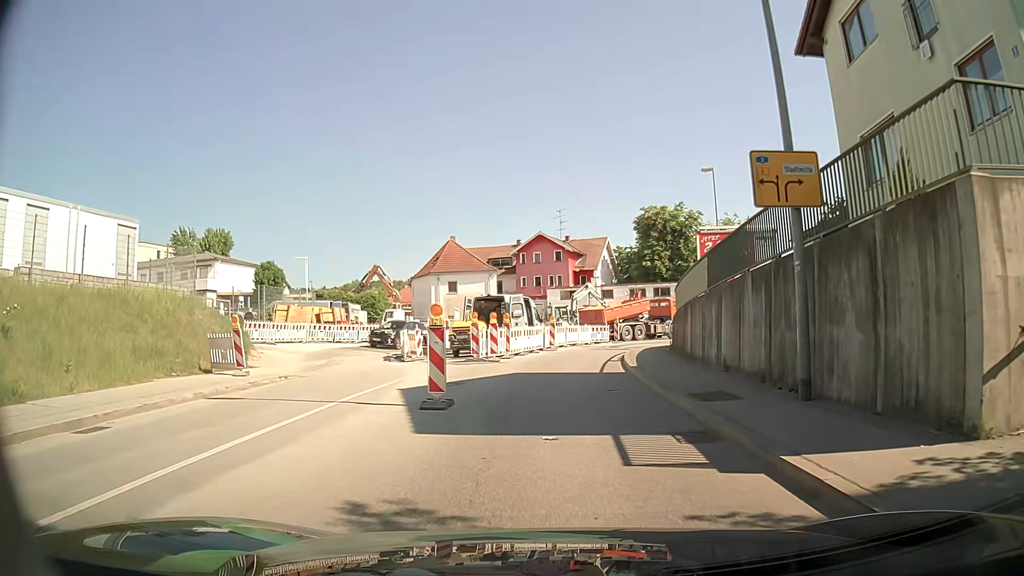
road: tertiary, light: Day
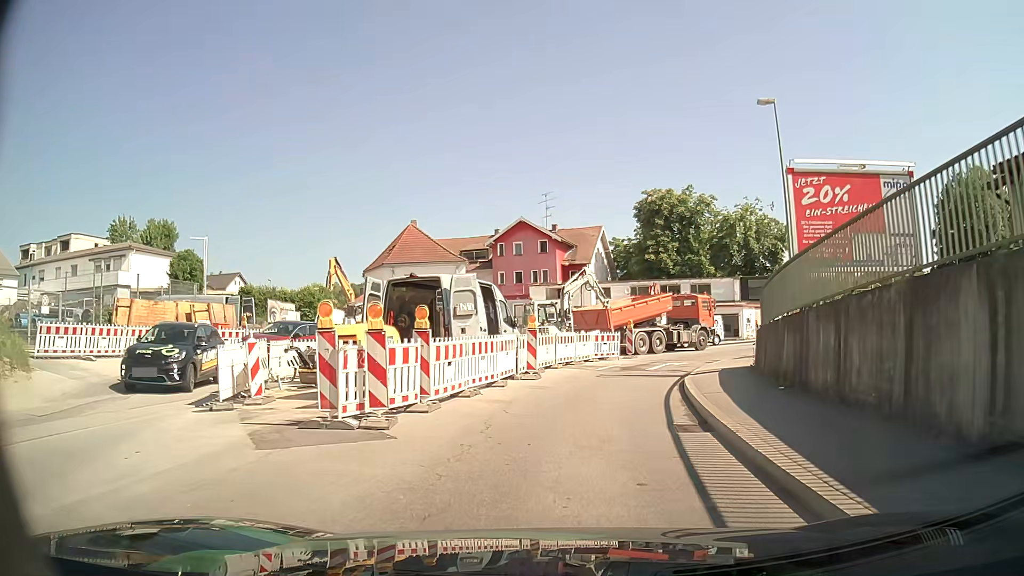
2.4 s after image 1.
(0.0, +14.1) m; +1°
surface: asphalt
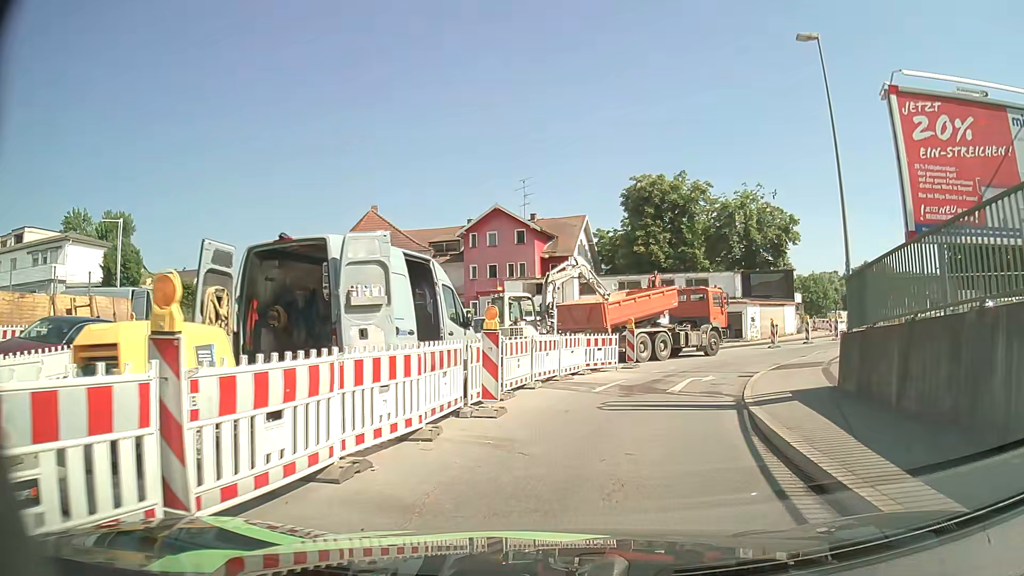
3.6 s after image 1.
(+0.1, +7.0) m; +1°
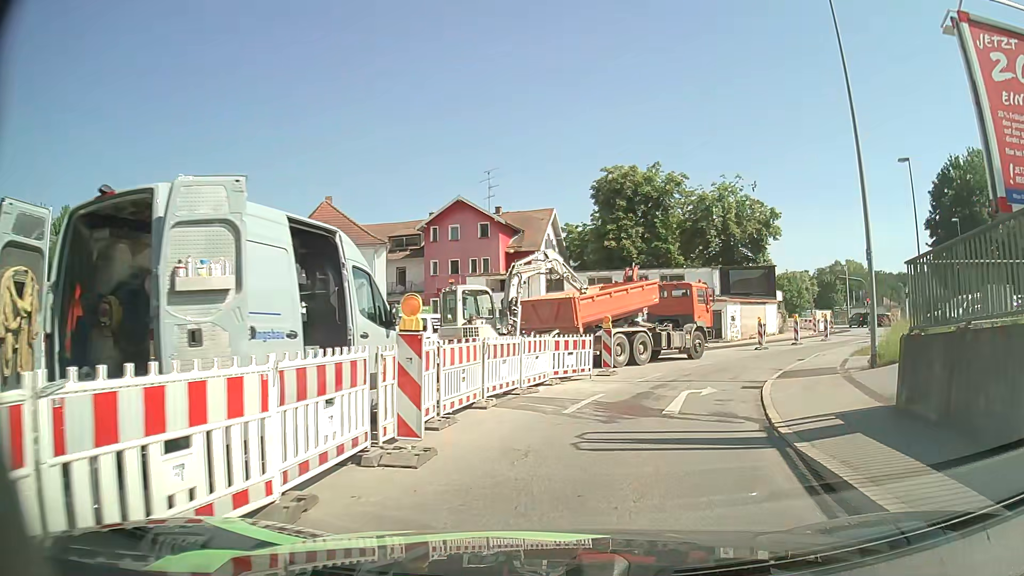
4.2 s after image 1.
(+0.1, +3.5) m; +4°
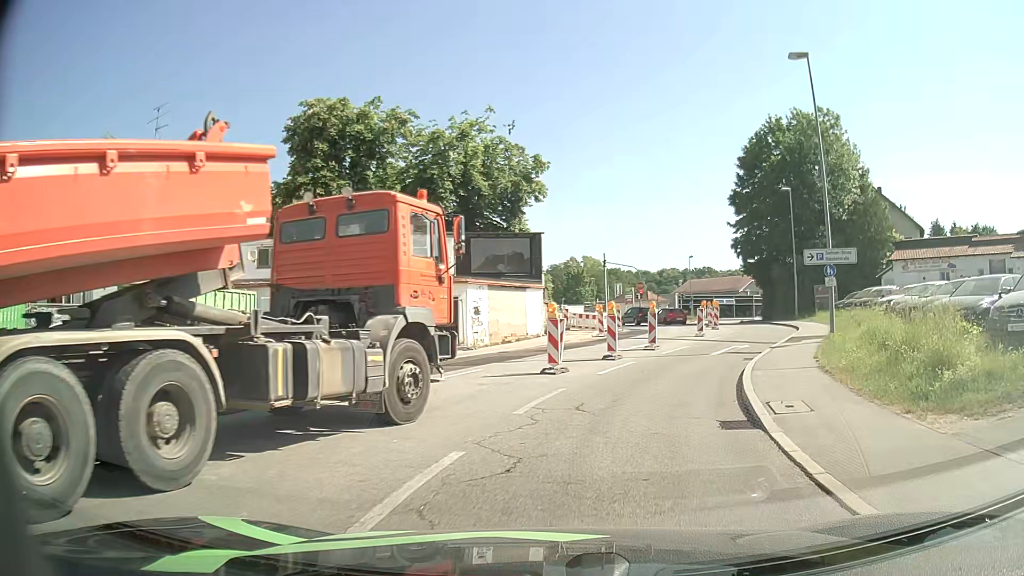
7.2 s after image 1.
(+3.3, +17.8) m; +23°
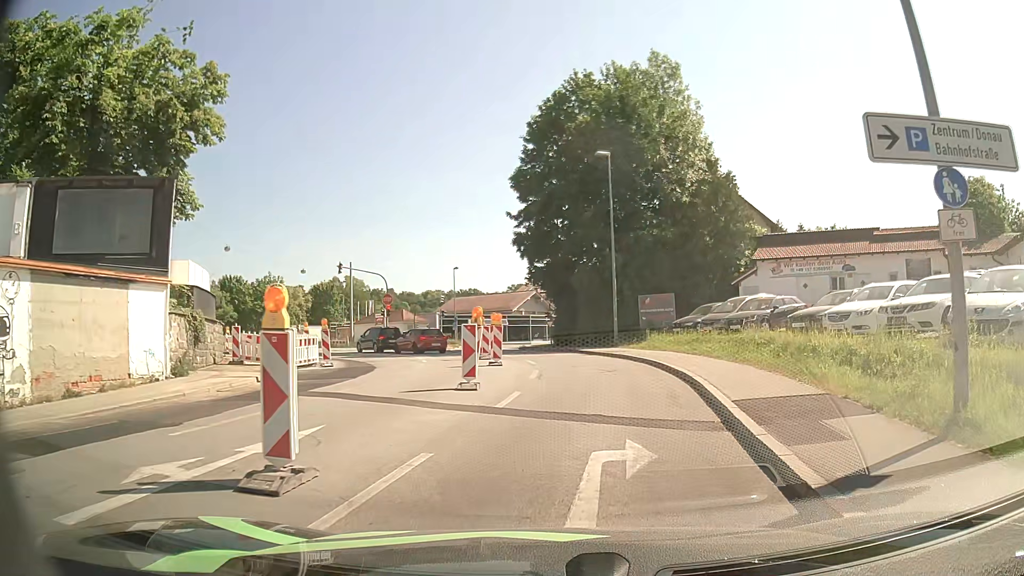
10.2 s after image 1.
(+3.3, +17.1) m; +20°
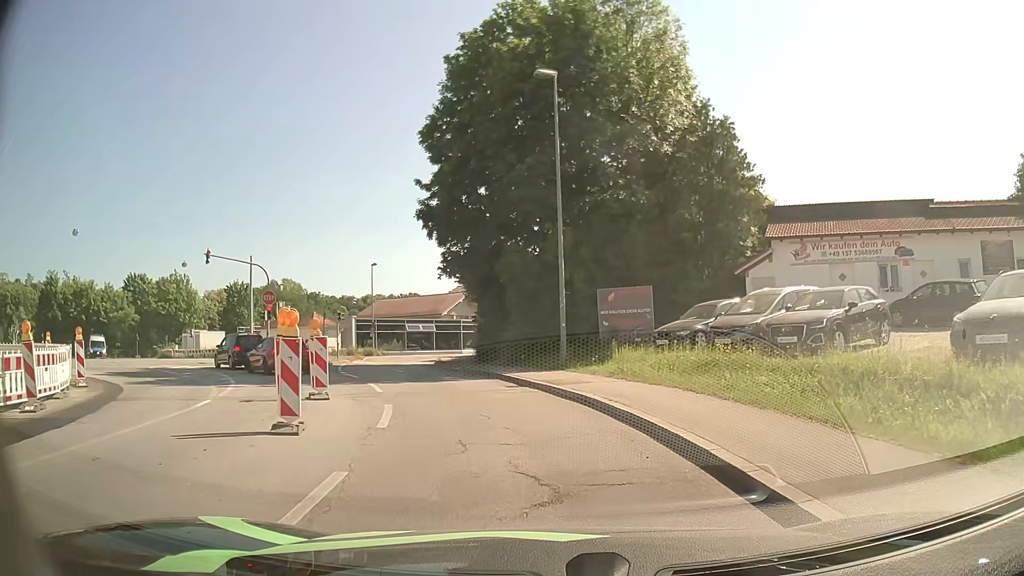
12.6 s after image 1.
(+0.9, +12.5) m; +5°
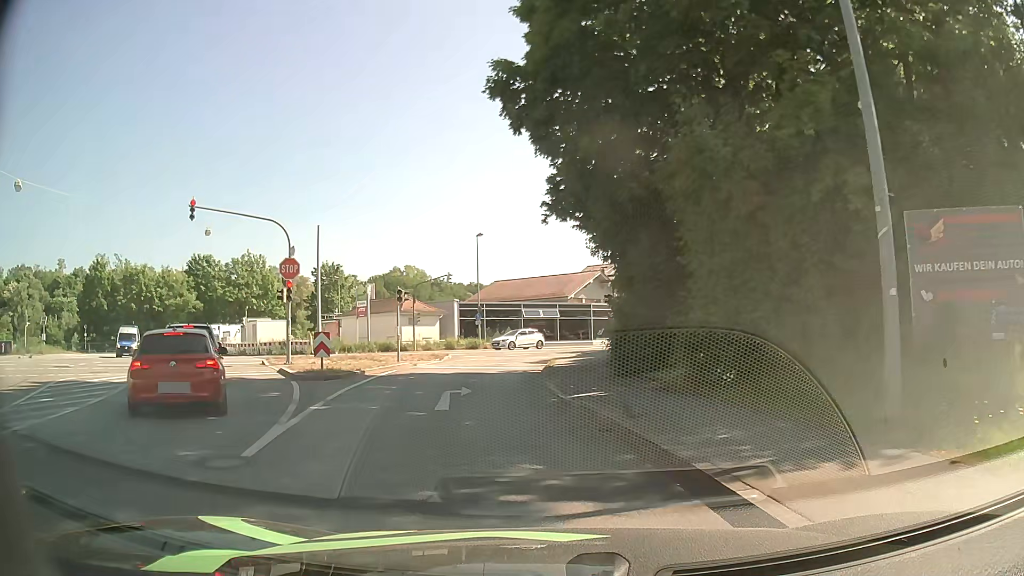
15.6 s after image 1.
(-1.5, +14.9) m; -12°
(-1, +10) (-2, +20) (-2, +30) (0, +40) (+6, +48) (+13, +55) (+20, +62) (+27, +69) (+34, +77) (+40, +84) m
